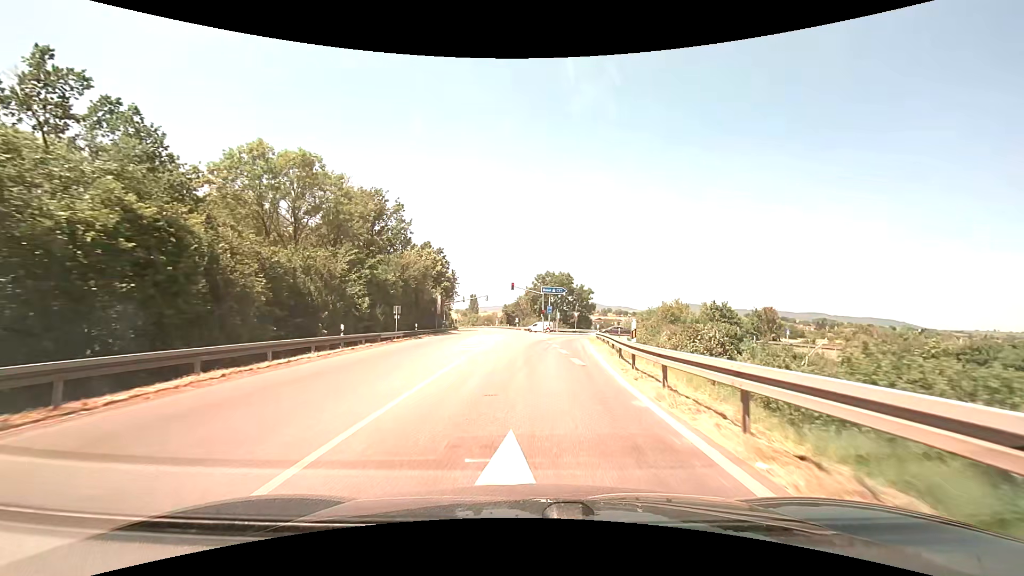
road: primary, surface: asphalt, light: Day
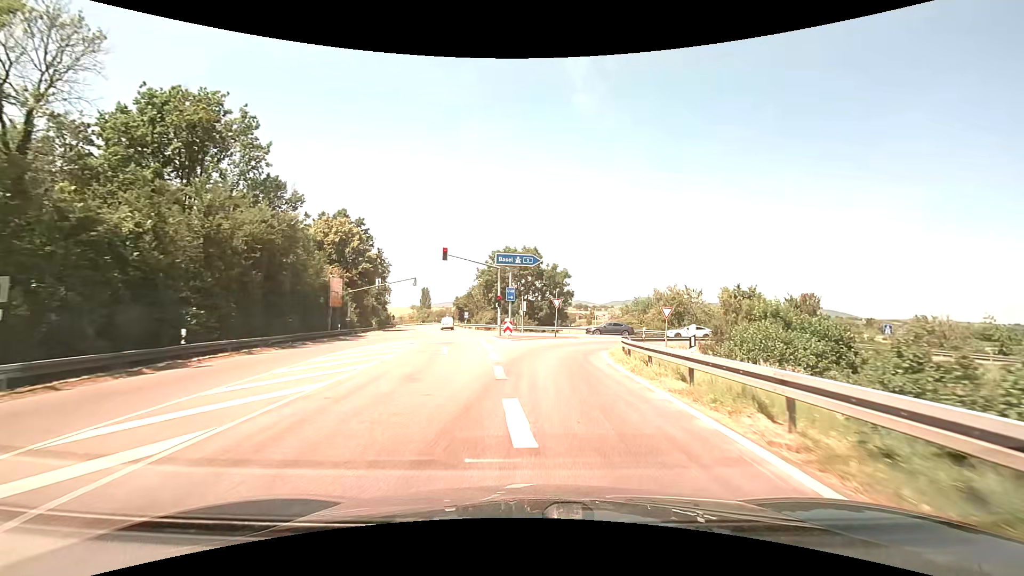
(+0.9, +27.9) m; +5°
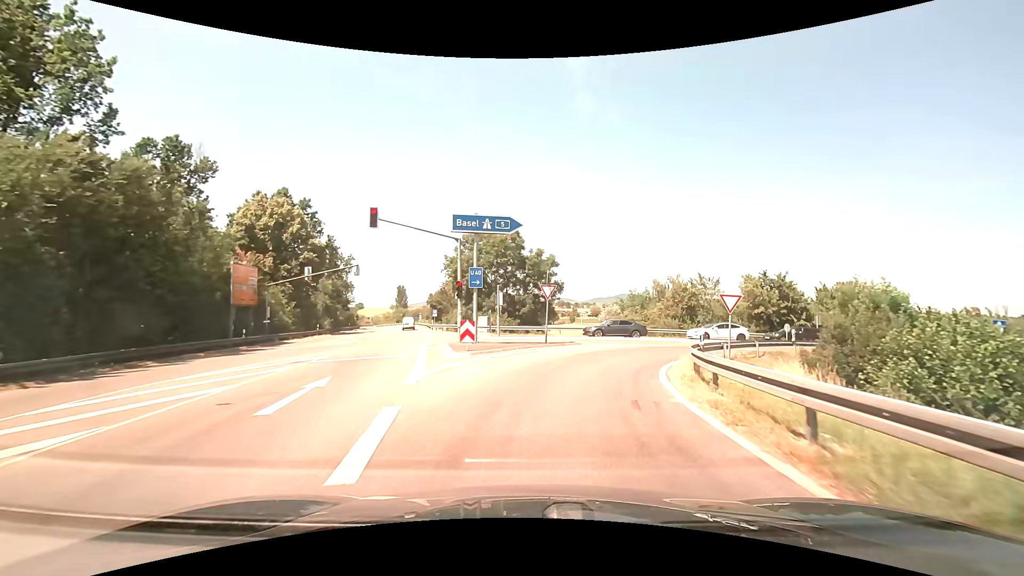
(+0.2, +12.6) m; +2°
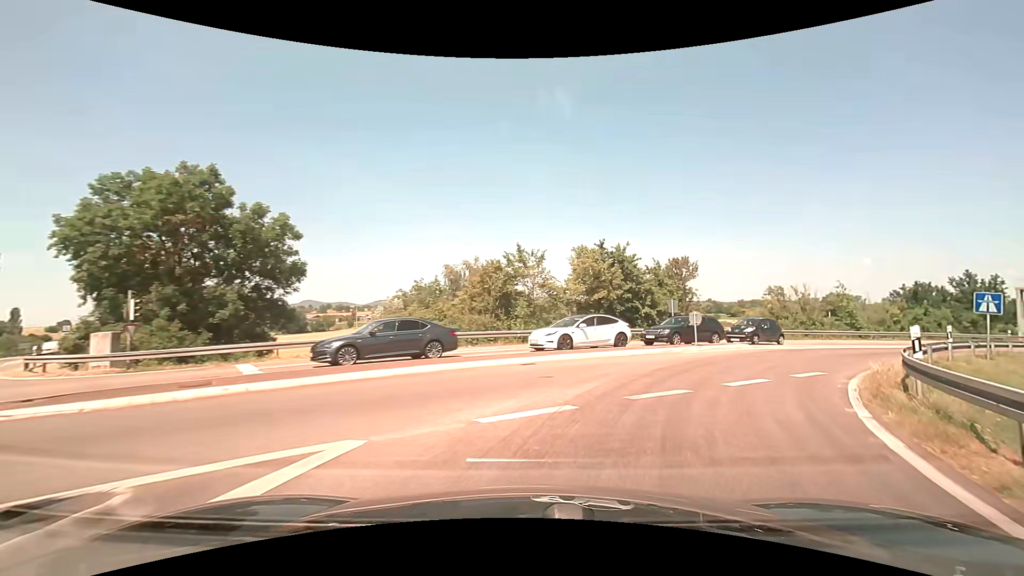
(+3.0, +21.1) m; +23°
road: motorway_link
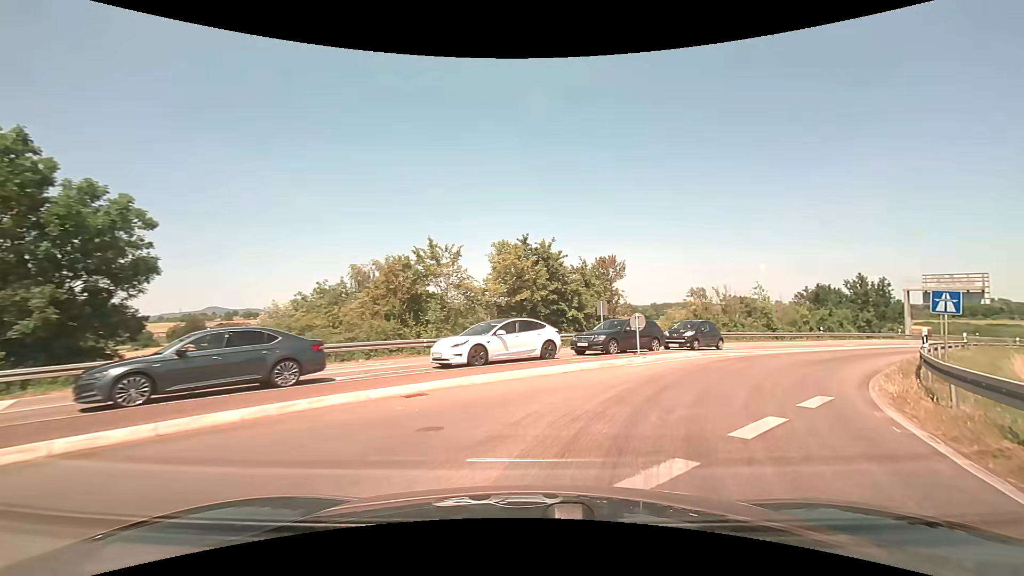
(+0.4, +4.6) m; +9°
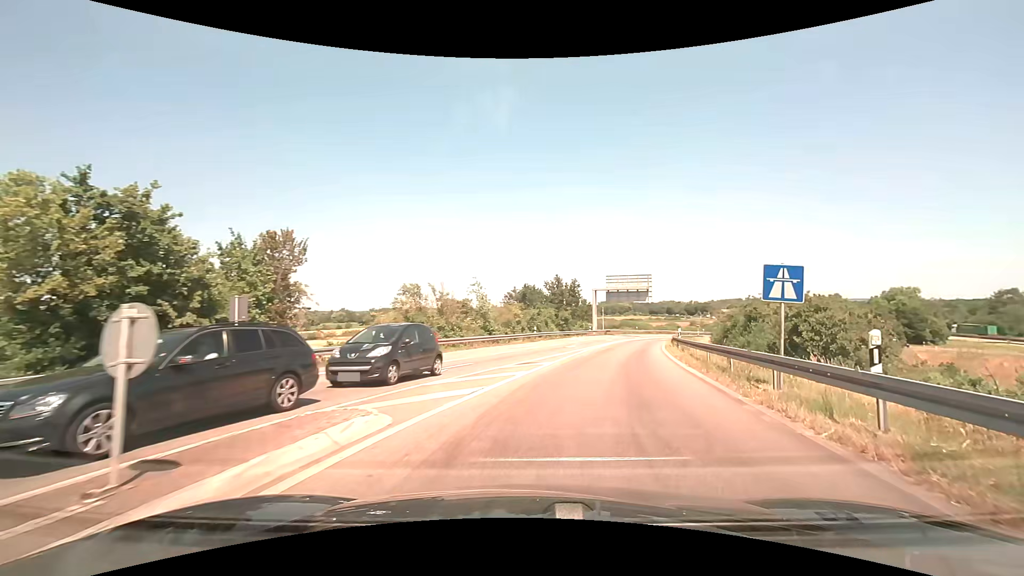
(+3.4, +12.3) m; +31°
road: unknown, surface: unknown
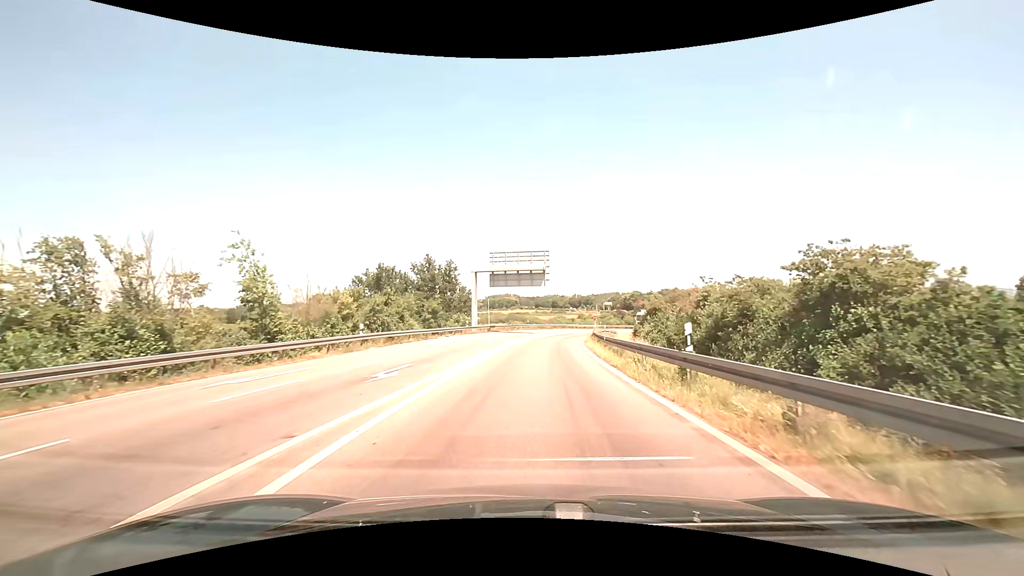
(+3.5, +21.5) m; +14°
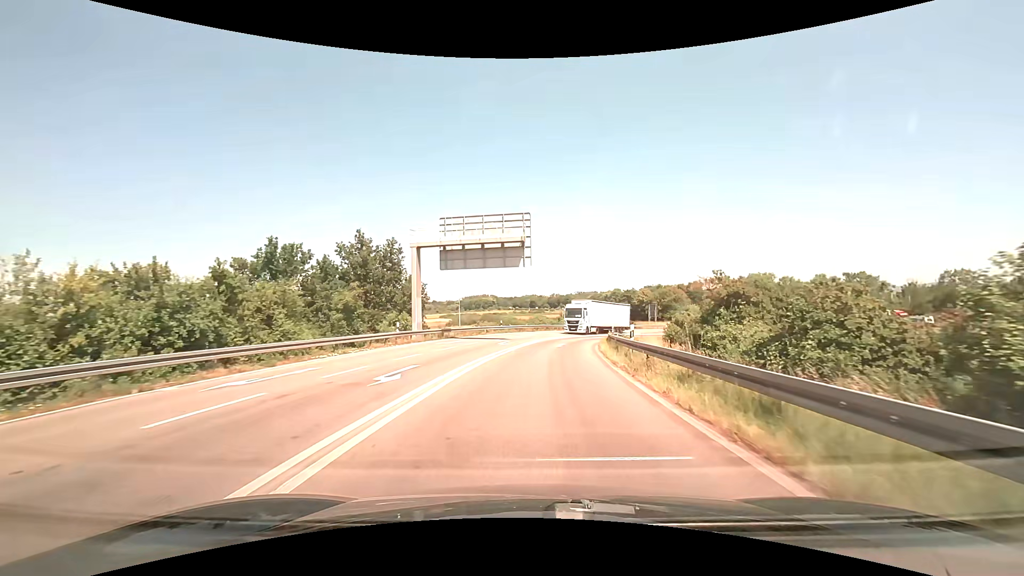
(+0.4, +20.2) m; +2°
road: motorway_link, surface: asphalt
